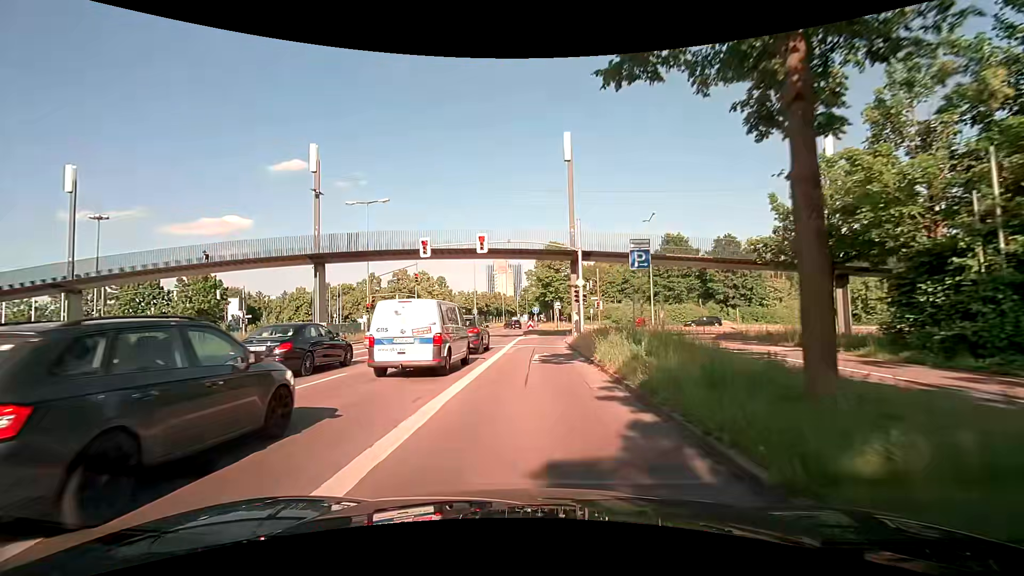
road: primary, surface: asphalt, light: Day
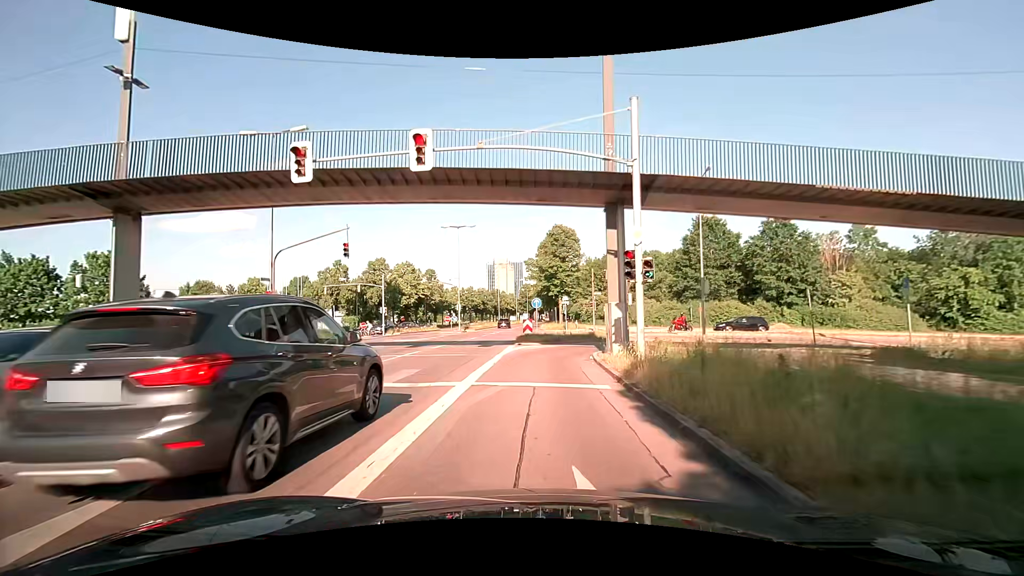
(0.0, +16.4) m; 0°
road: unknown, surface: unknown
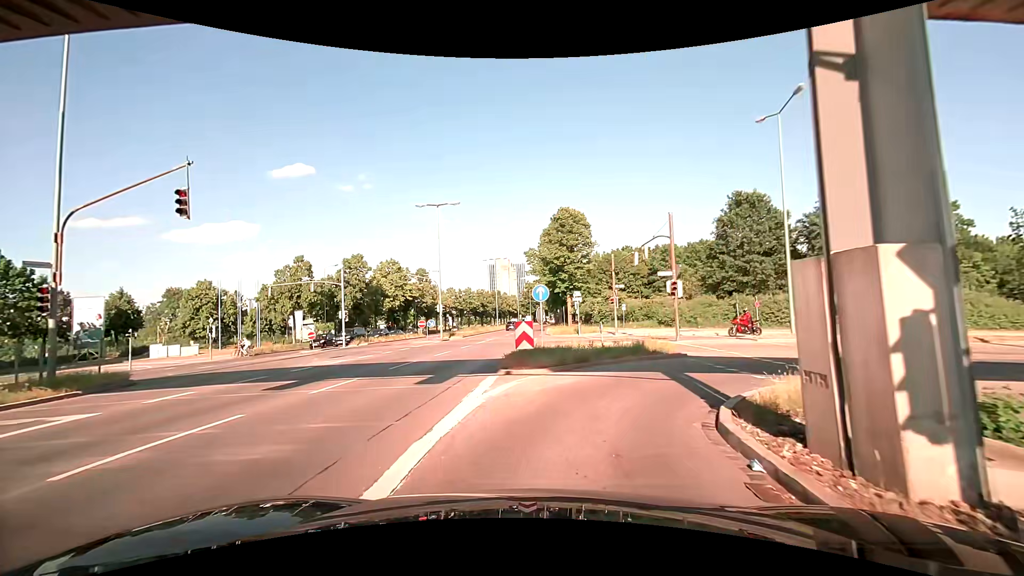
(-0.1, +12.8) m; -1°
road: tertiary_link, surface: asphalt
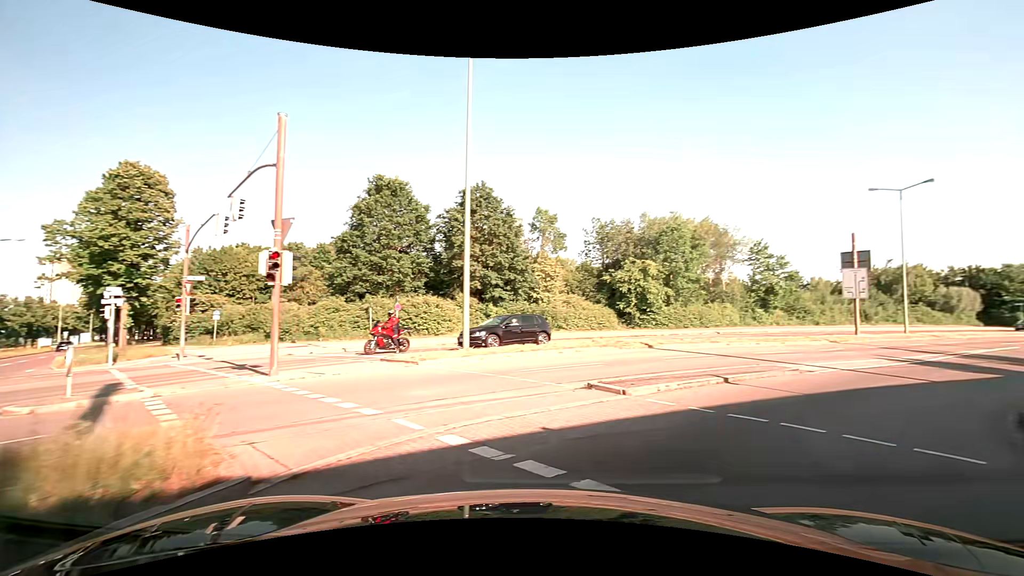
(+2.8, +13.3) m; +41°
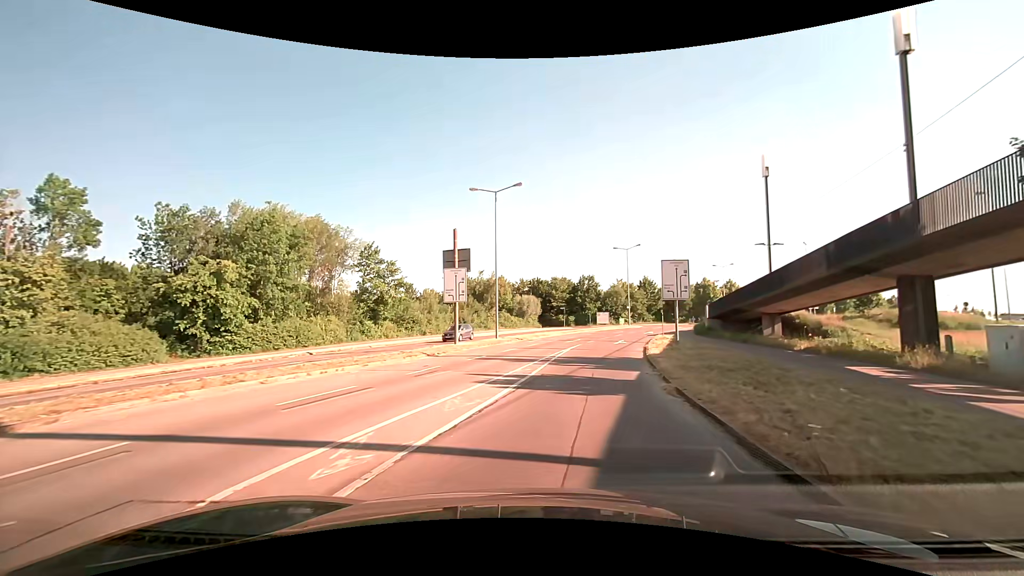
(+5.1, +11.0) m; +40°
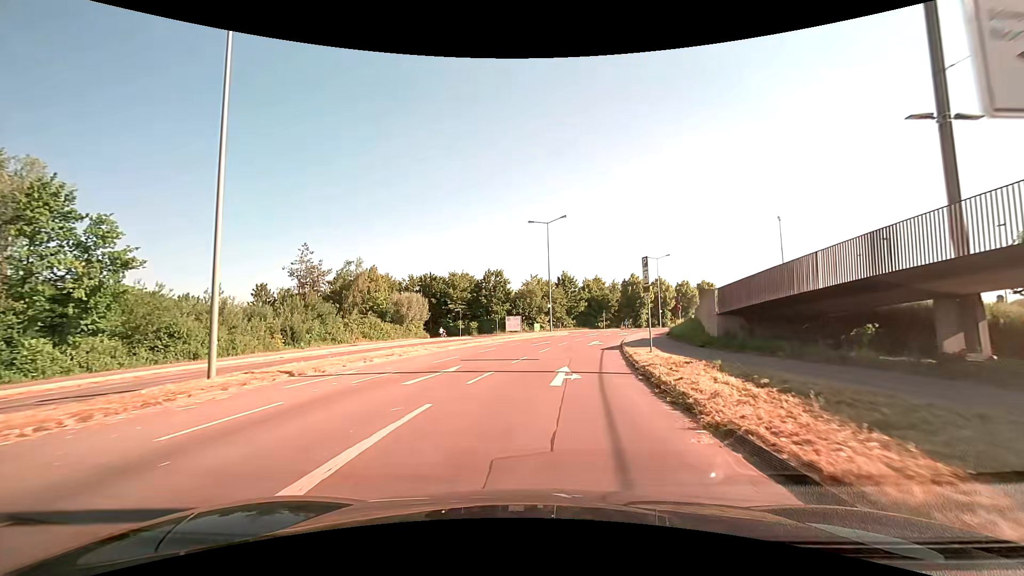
(+2.8, +26.3) m; +9°
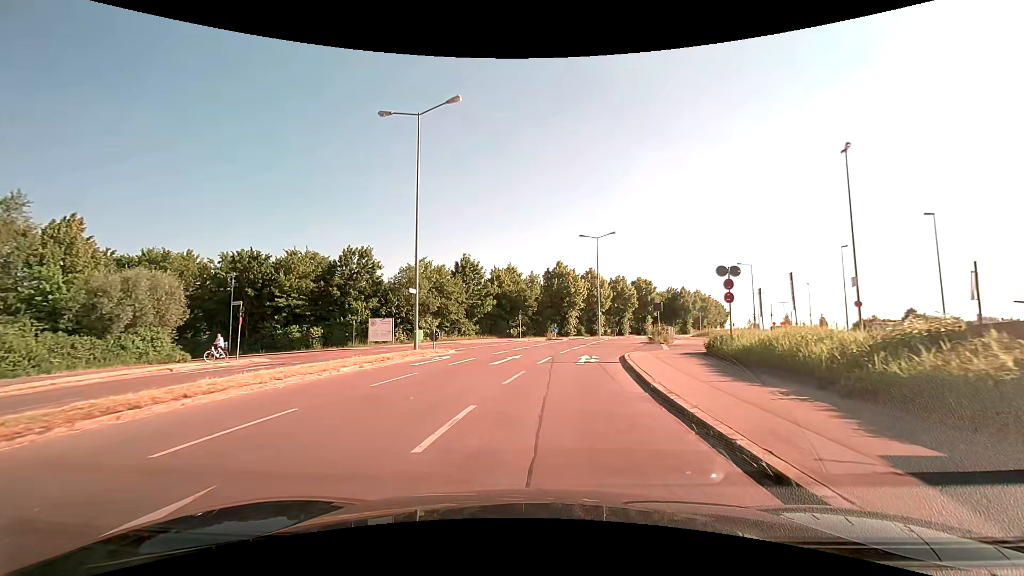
(+2.8, +29.5) m; +10°
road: tertiary
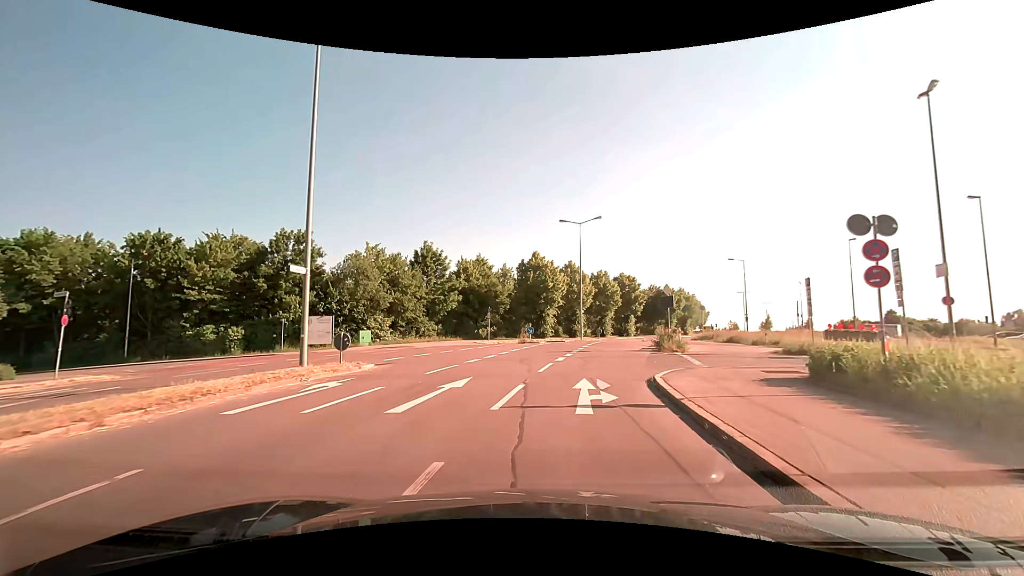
(+0.3, +9.1) m; +3°
